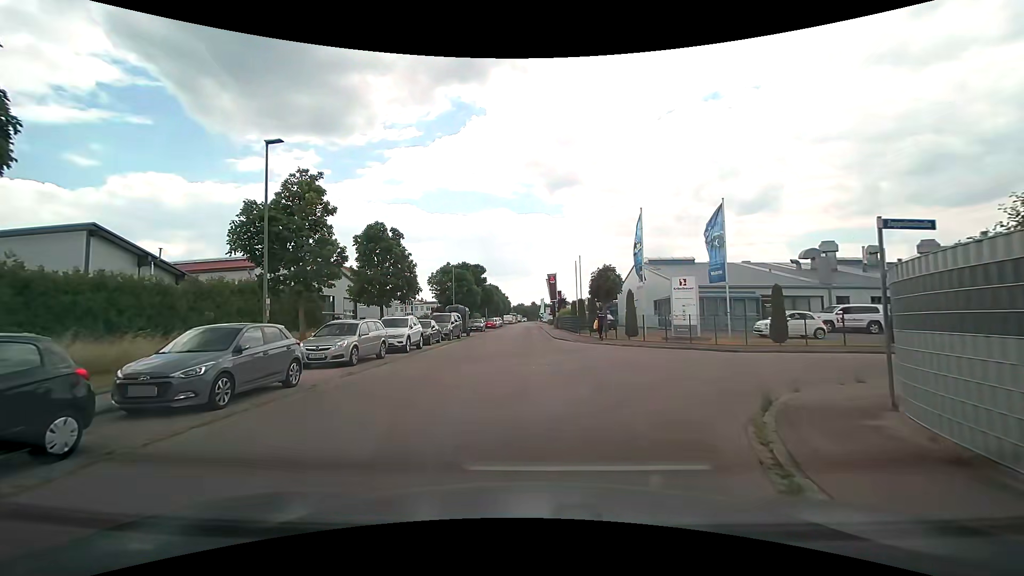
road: residential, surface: asphalt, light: Day
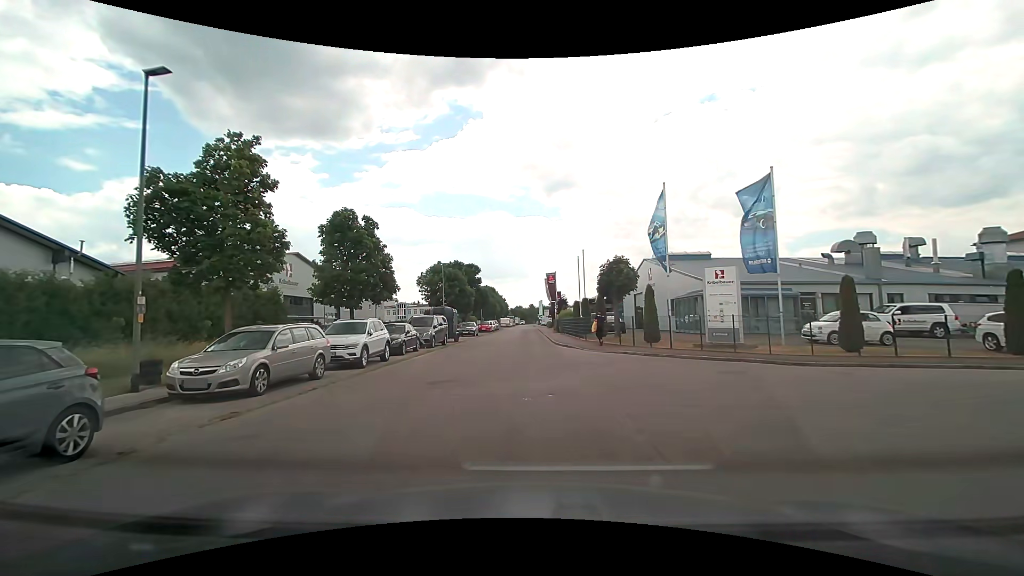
(+0.1, +5.4) m; +1°
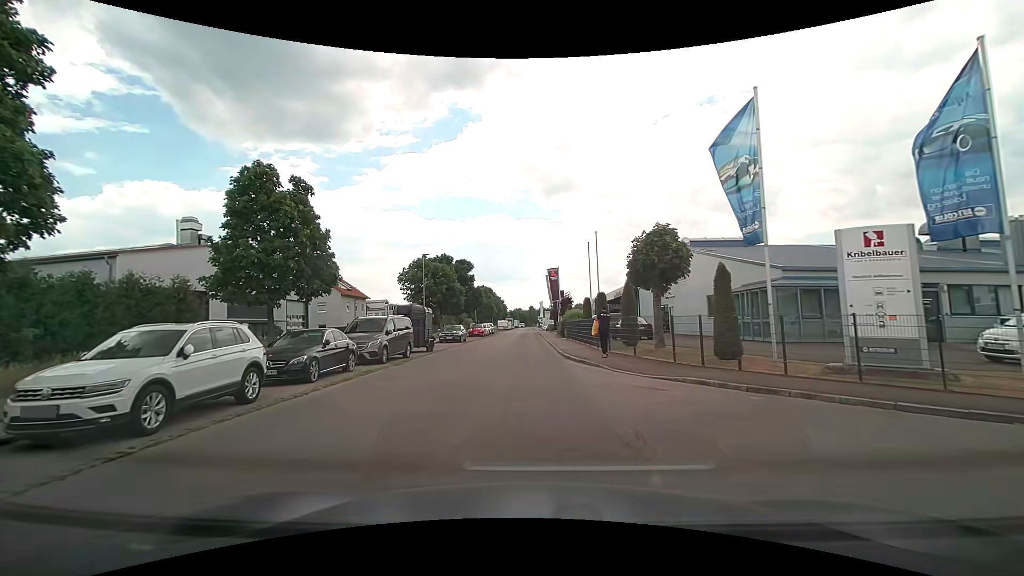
(+0.1, +9.3) m; 0°
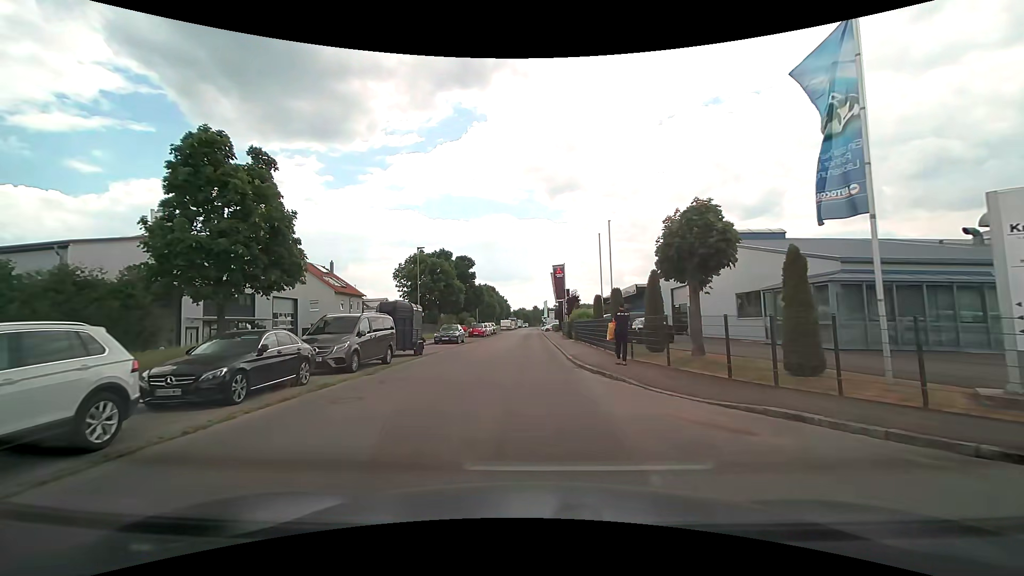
(0.0, +3.7) m; 0°
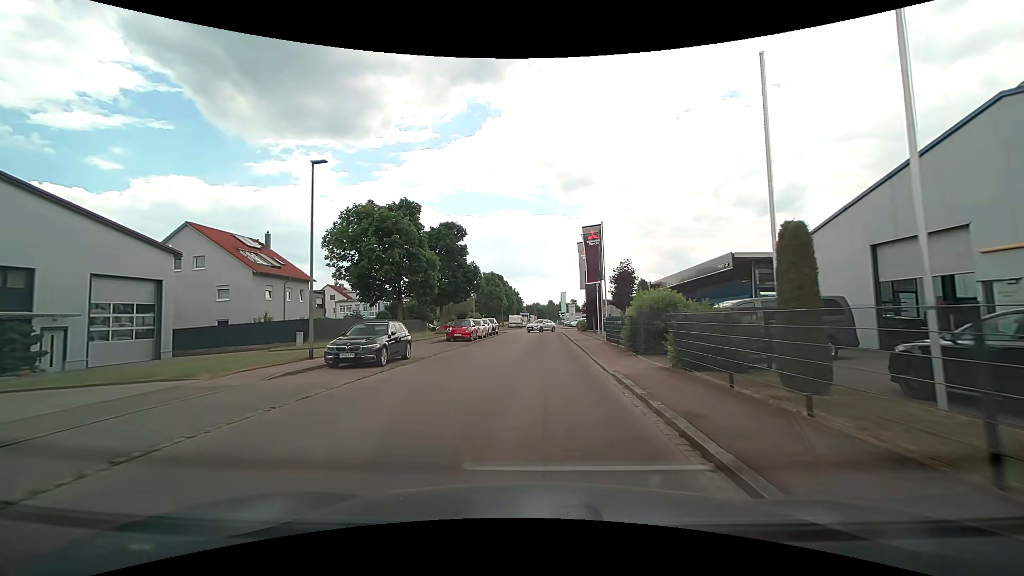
(-0.3, +21.8) m; -2°
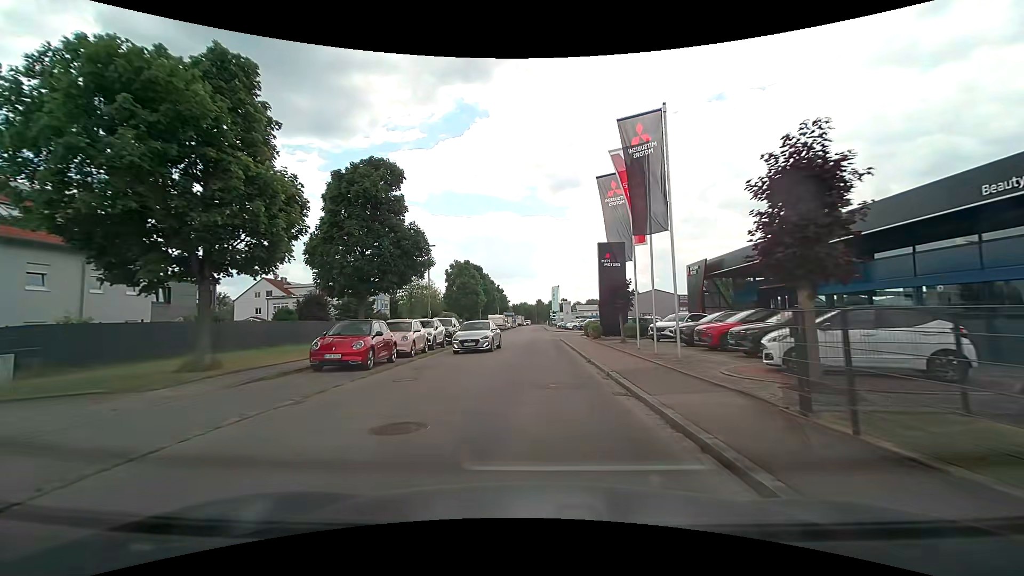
(+0.1, +19.7) m; +1°
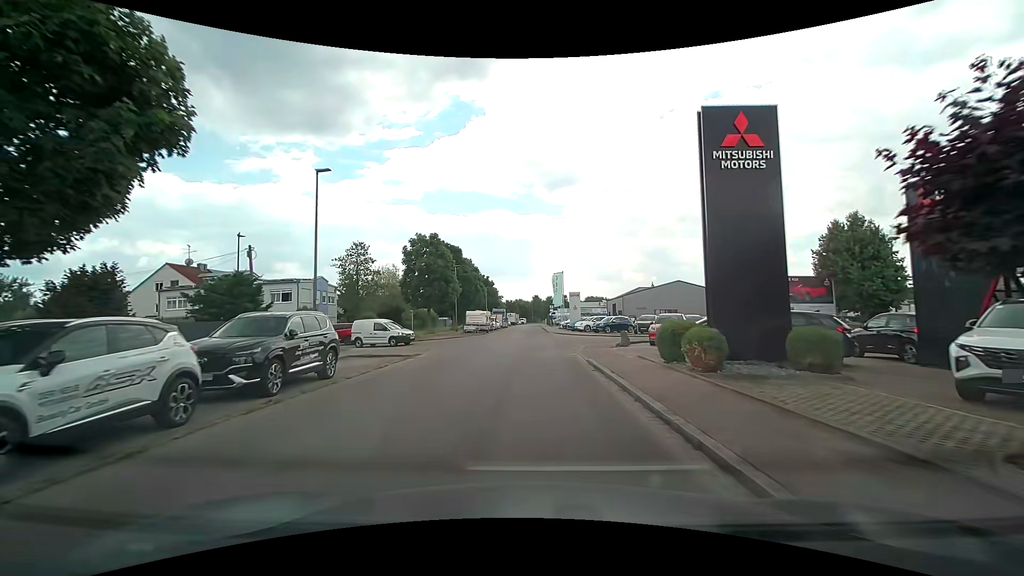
(+0.1, +20.9) m; 0°
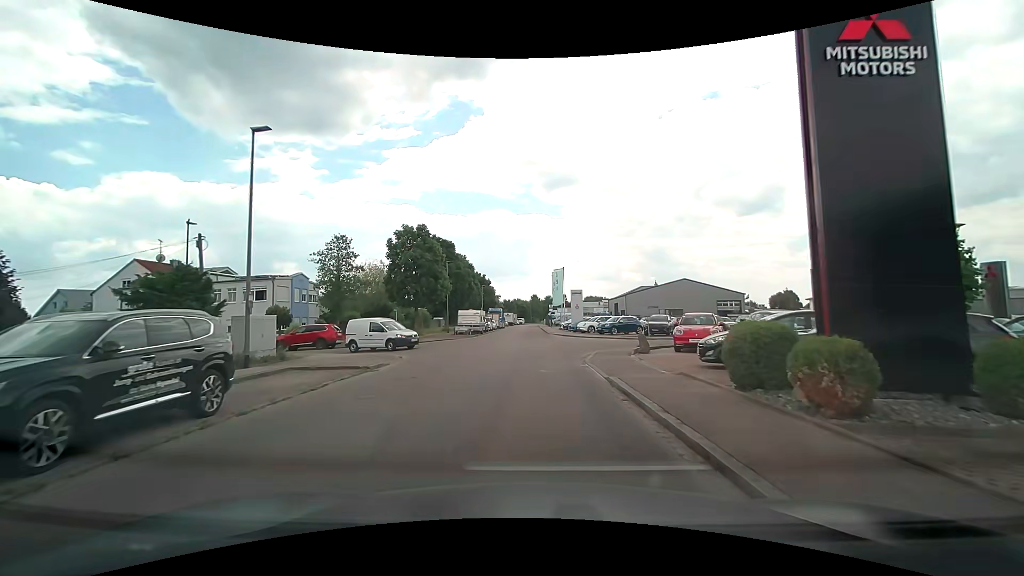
(0.0, +4.6) m; +1°
(0, +10) (0, +20) (0, +30) (0, +40) (0, +50) (-1, +60) (-1, +70) (-1, +80) (-1, +90) (-1, +100) m
